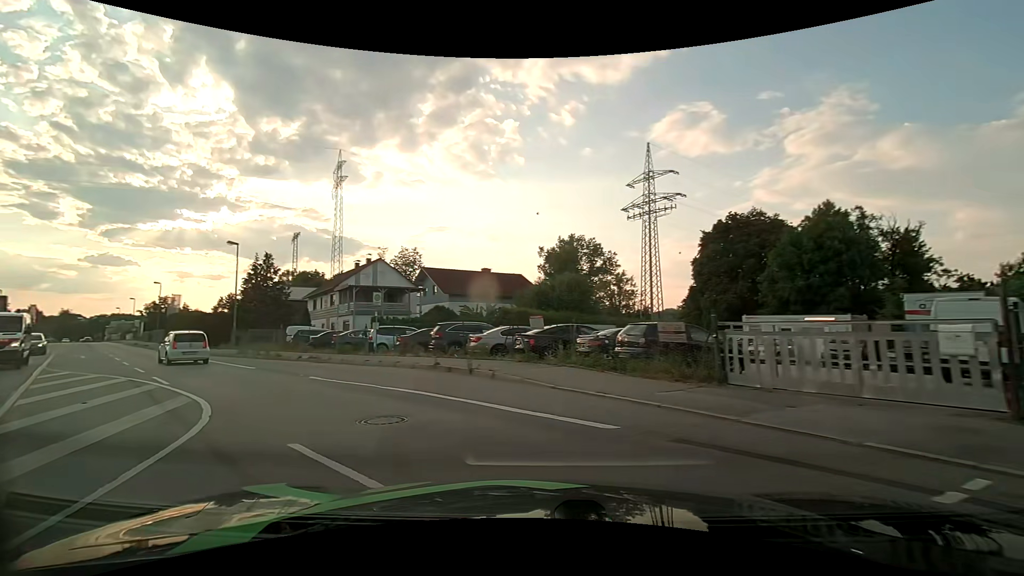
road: primary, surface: asphalt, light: Day
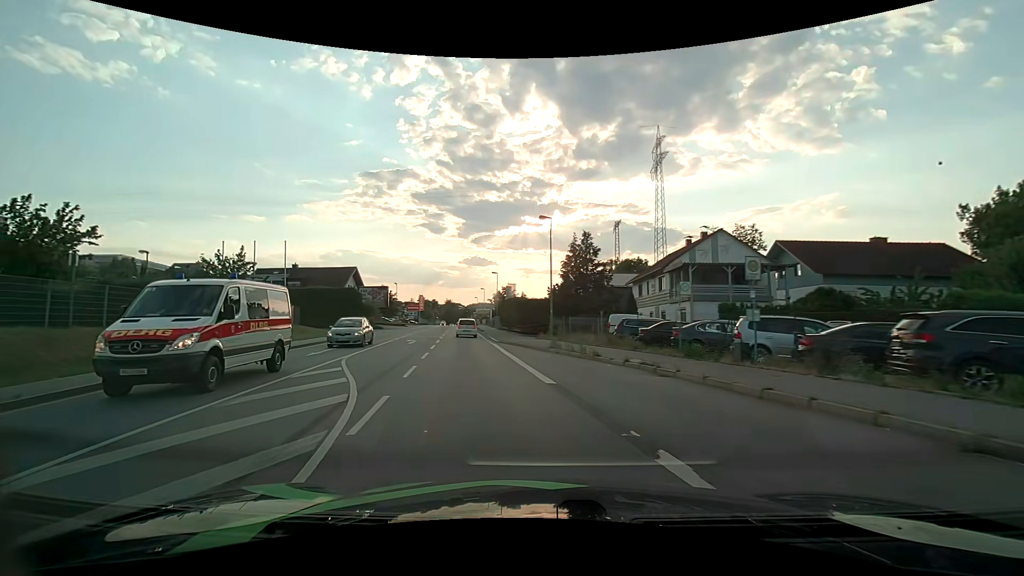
(-3.8, +9.9) m; -36°
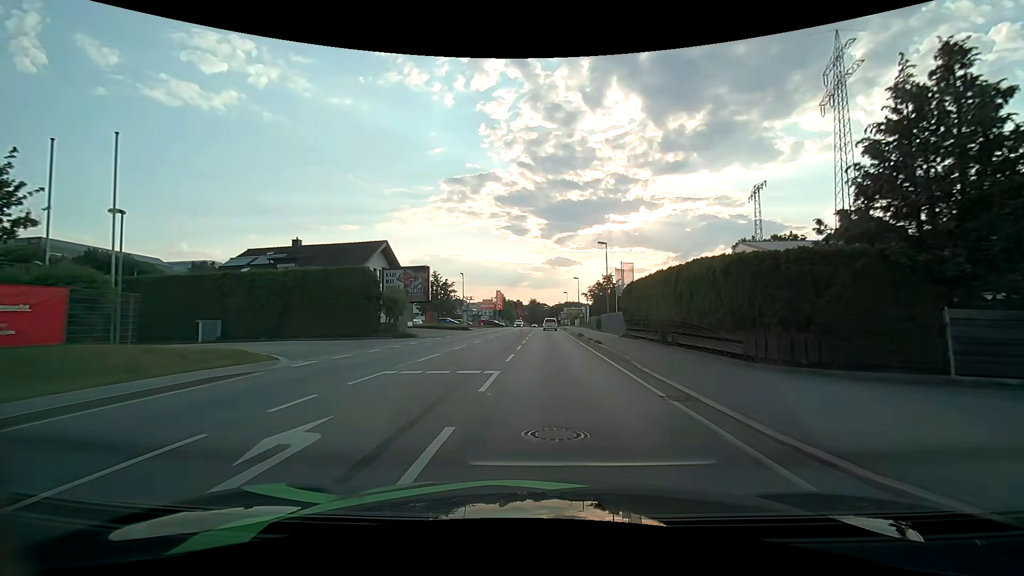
(-5.0, +27.2) m; -11°
